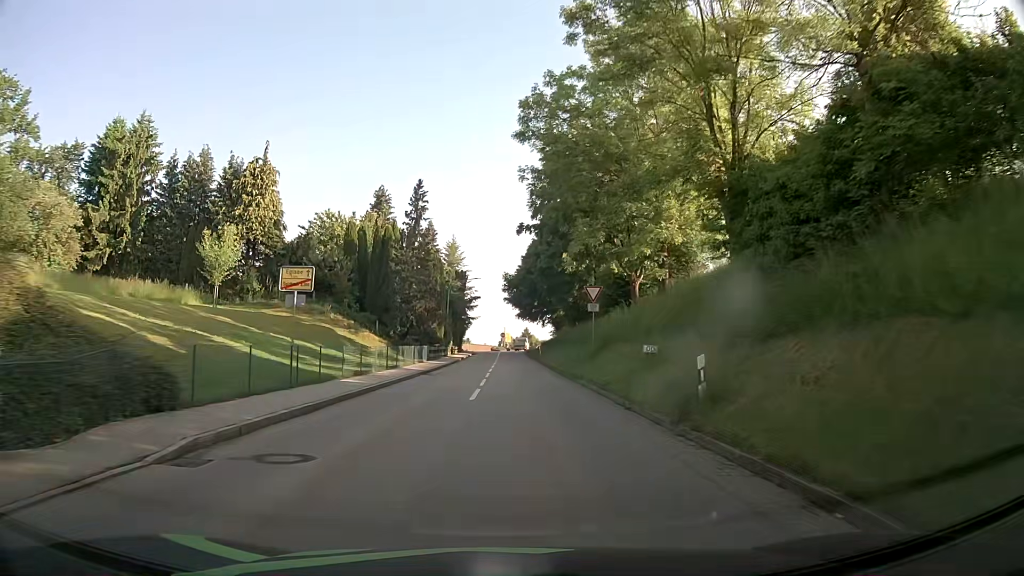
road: tertiary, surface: asphalt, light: Day
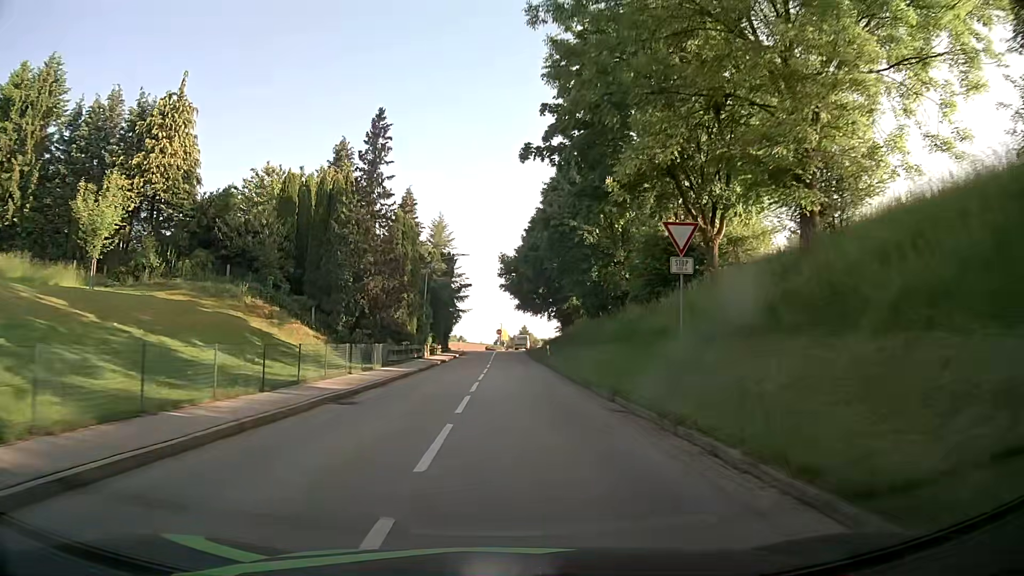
(+0.1, +15.8) m; 0°
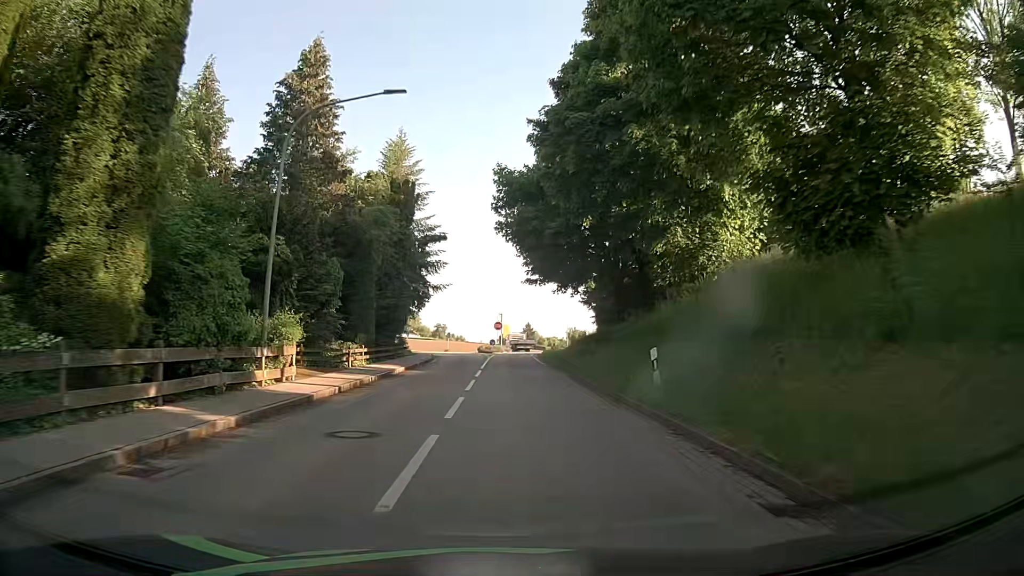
(+0.1, +32.0) m; 0°
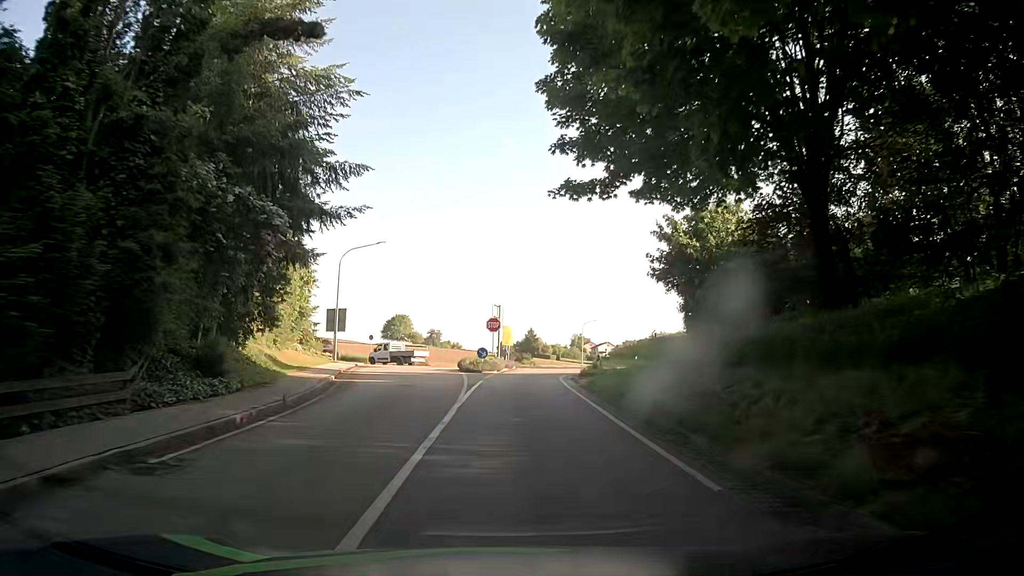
(-0.1, +28.2) m; 0°
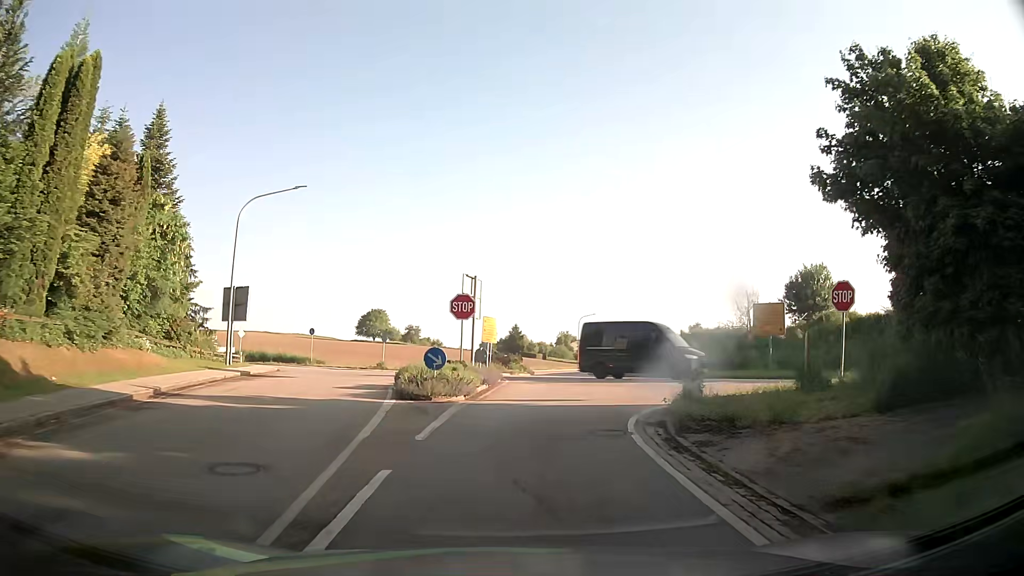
(-0.1, +17.8) m; +2°
(0, +10) (+1, +20) (+2, +30) (0, +39) (-8, +46) (-16, +51) (-25, +57) (-33, +62) (-41, +68) (-50, +73) m
